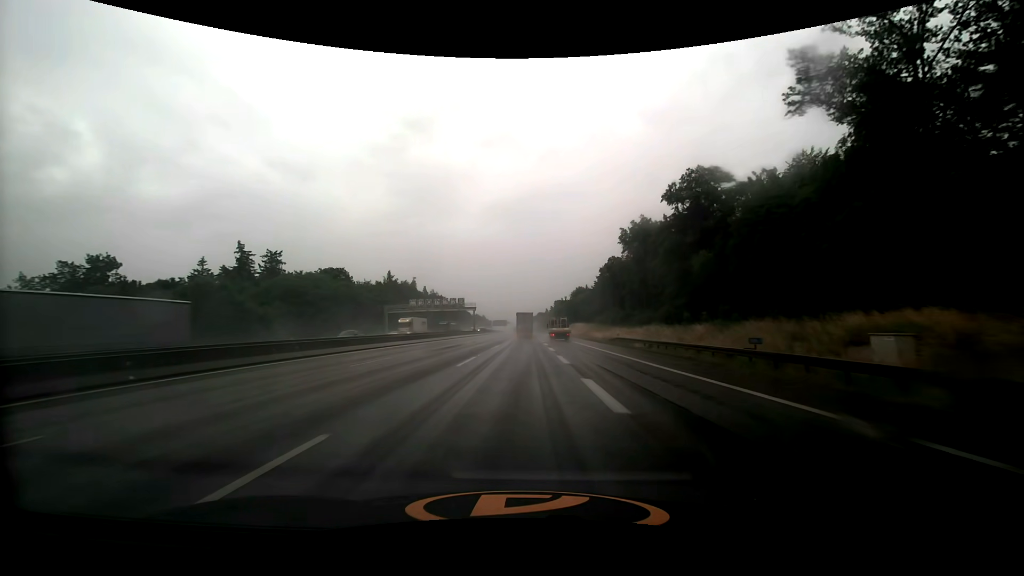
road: motorway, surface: asphalt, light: Day
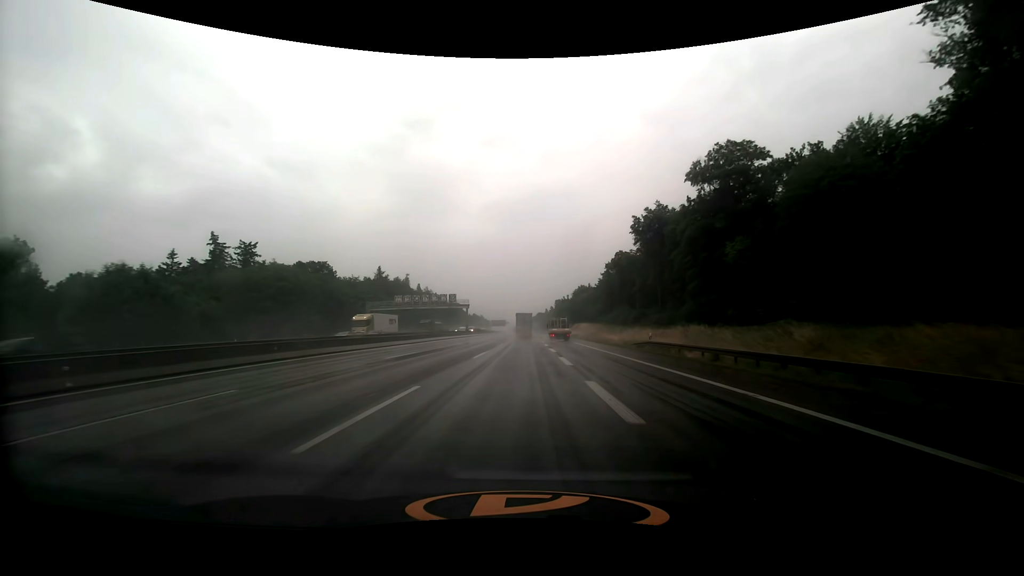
(0.0, +12.8) m; 0°
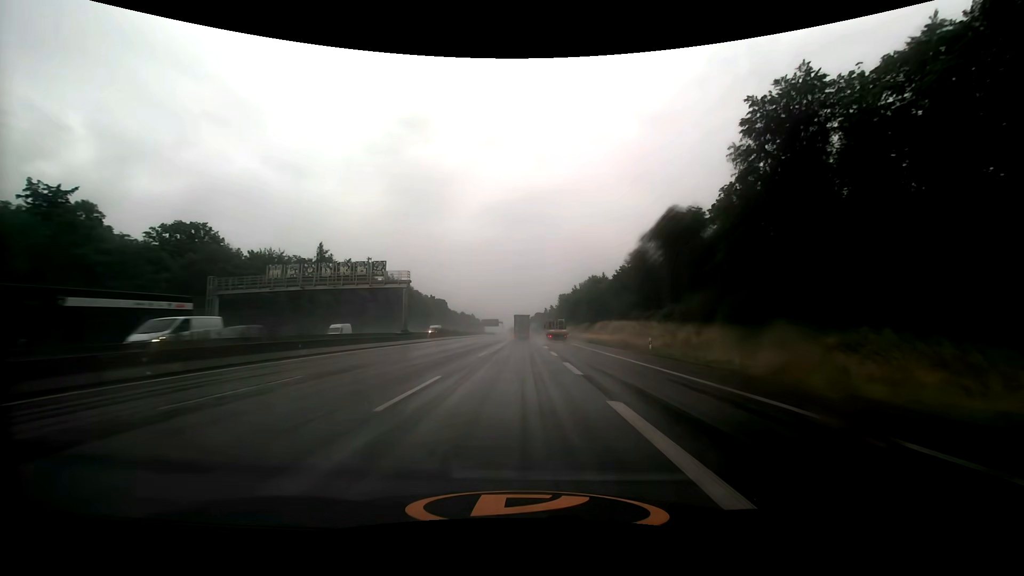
(+0.1, +51.3) m; 0°
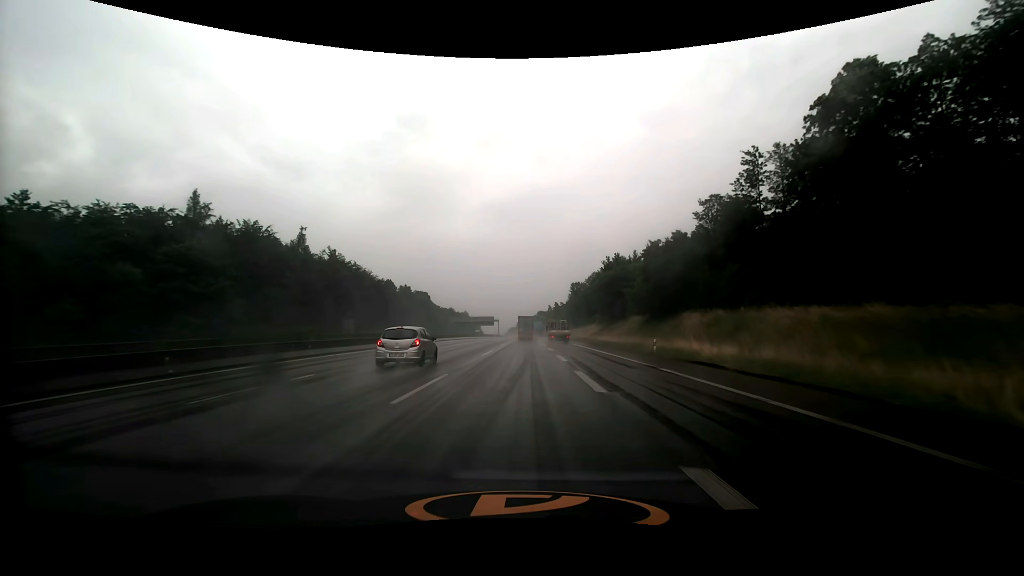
(0.0, +52.4) m; 0°
(0, +10) (0, +20) (0, +30) (0, +40) (0, +50) (0, +60) (0, +70) (0, +80) (0, +90) (0, +100) m
